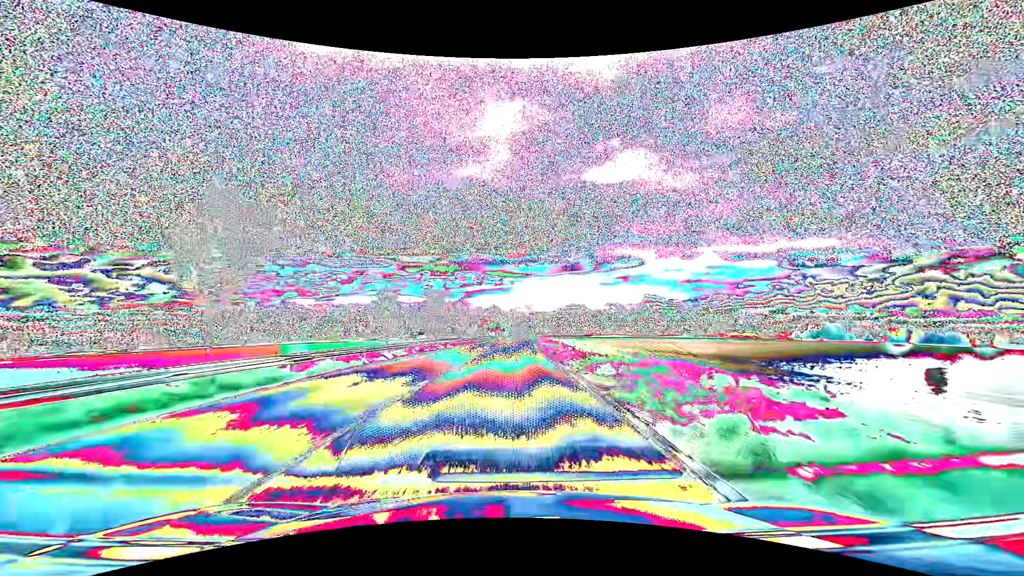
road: primary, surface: asphalt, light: Day
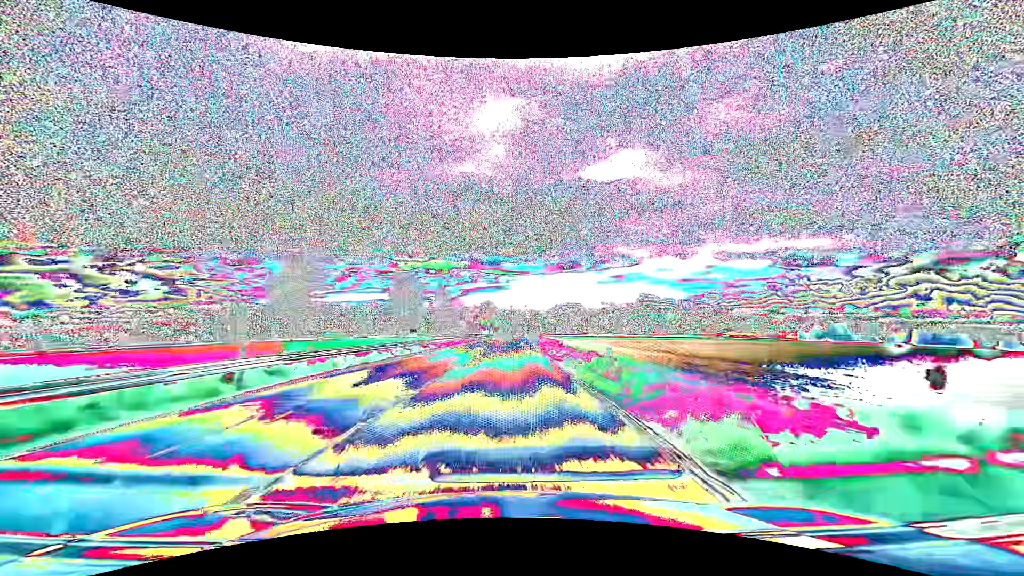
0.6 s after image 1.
(+0.1, +14.9) m; 0°
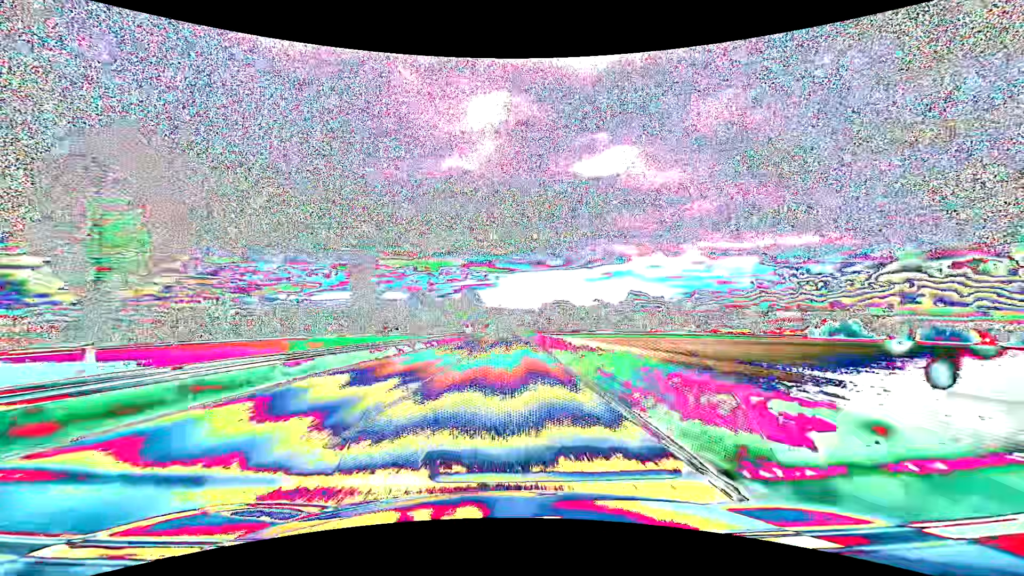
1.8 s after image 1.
(+0.3, +30.3) m; +1°
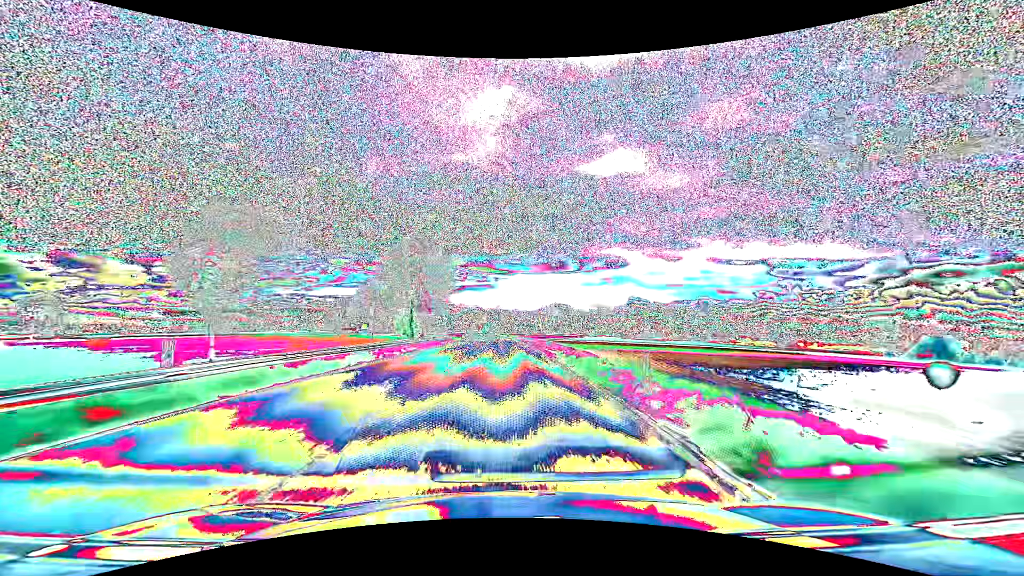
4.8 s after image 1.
(+0.7, +77.2) m; 0°
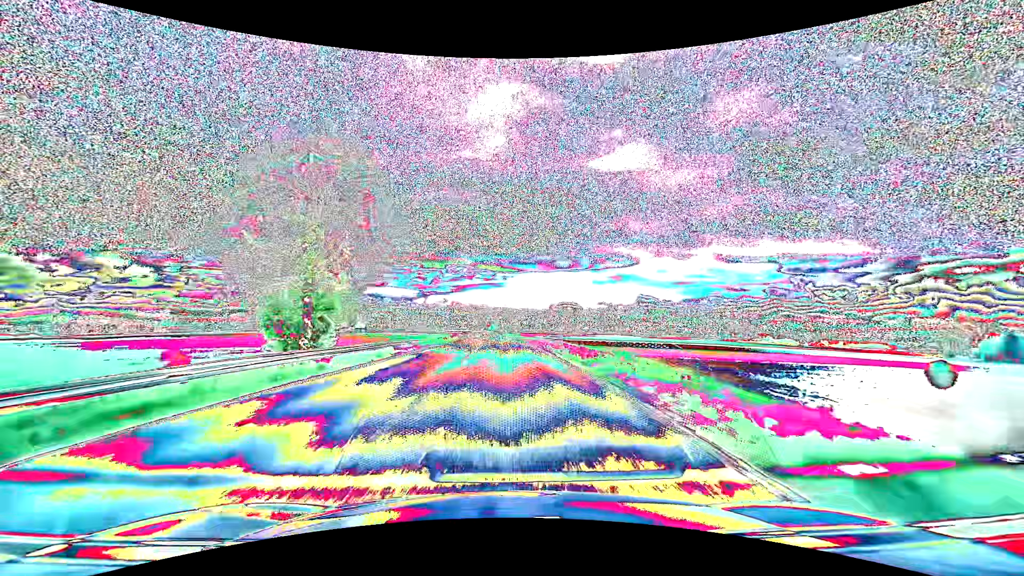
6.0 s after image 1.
(-0.2, +31.2) m; -1°
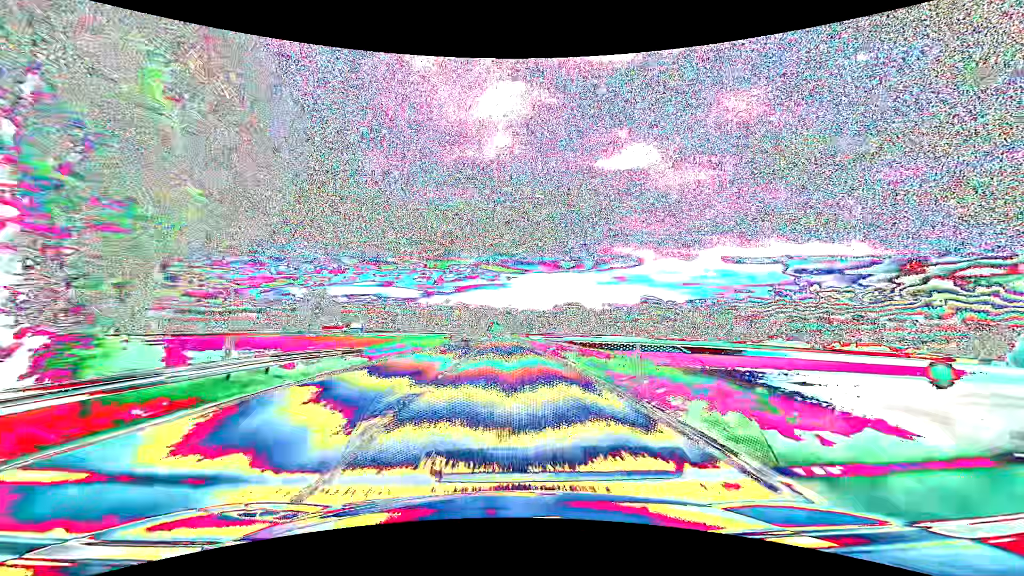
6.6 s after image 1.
(0.0, +15.7) m; 0°
(0, +10) (0, +20) (0, +30) (0, +40) (0, +50) (-1, +60) (-1, +70) (-1, +80) (-1, +90) (-2, +100) m
